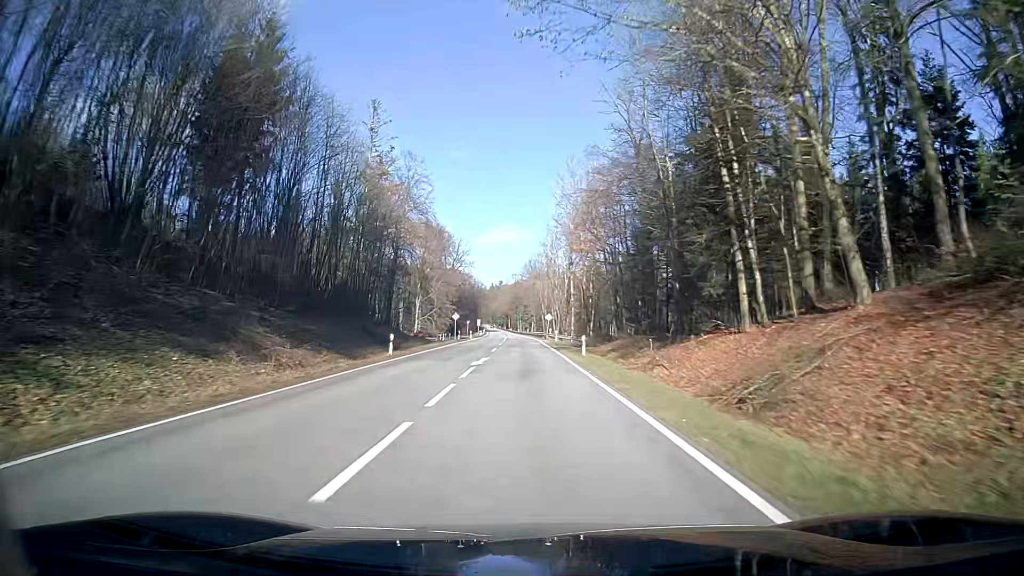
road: secondary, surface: asphalt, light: Day
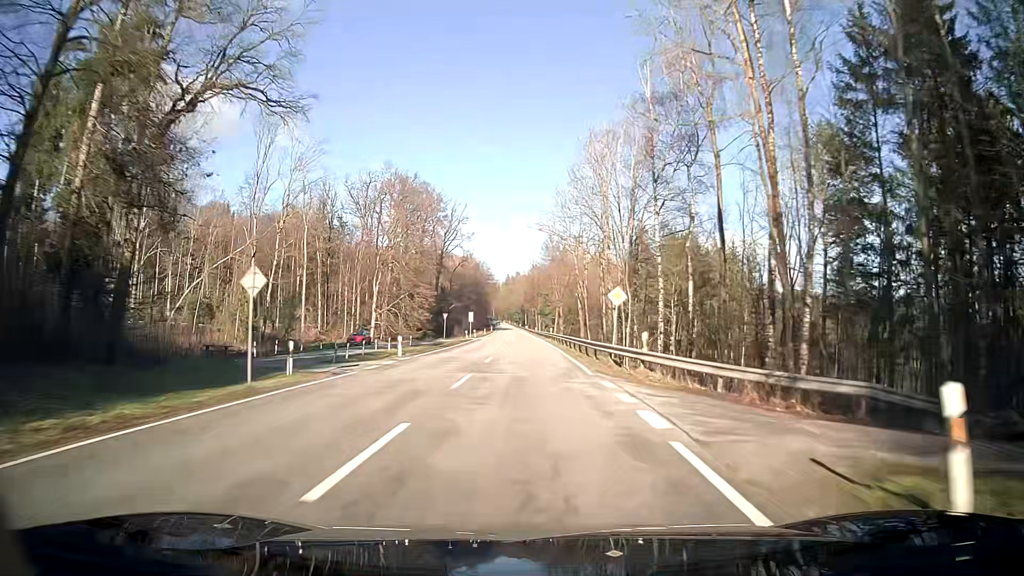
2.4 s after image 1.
(-0.6, +55.7) m; -1°
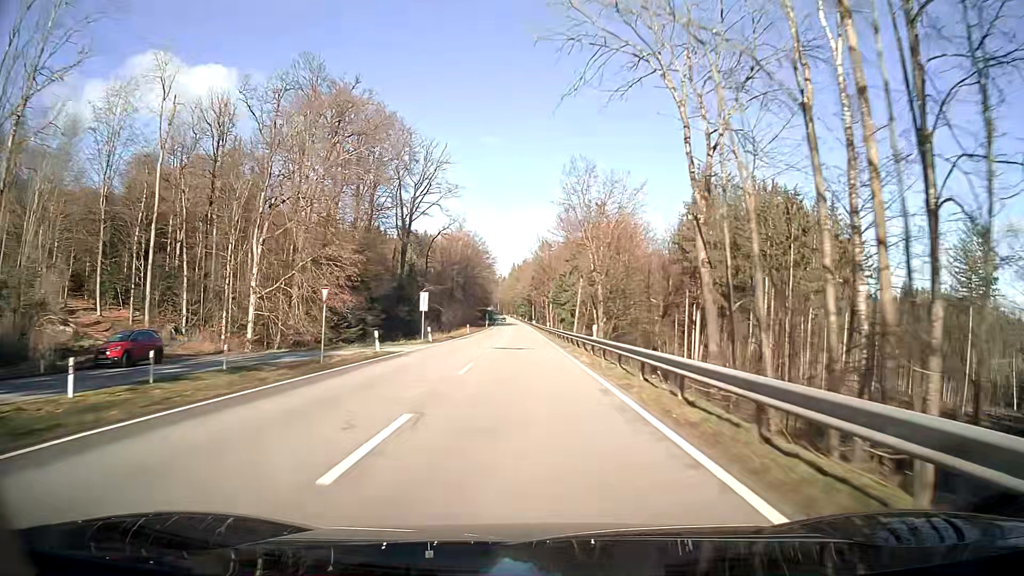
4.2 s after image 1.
(-0.2, +44.5) m; -1°
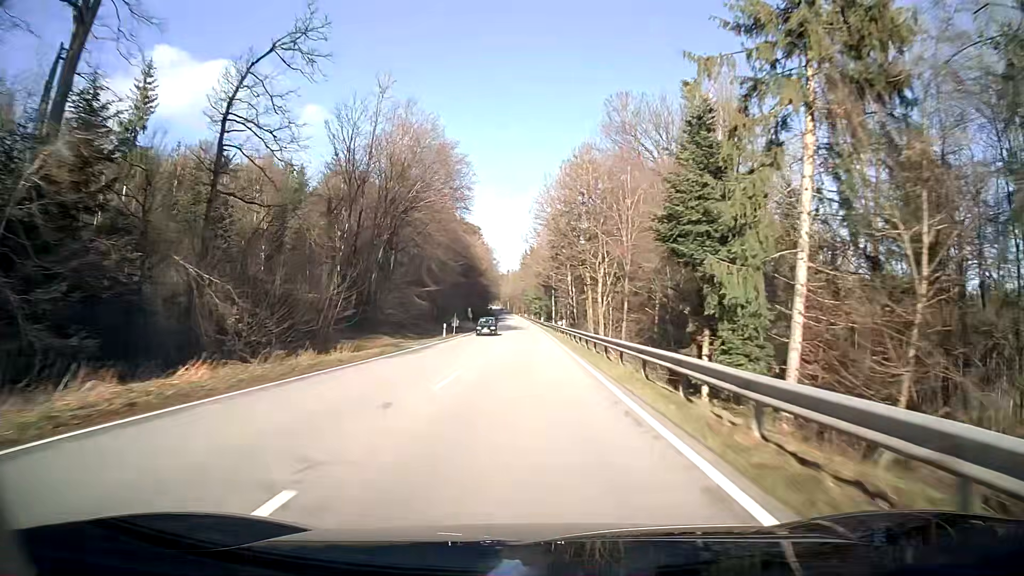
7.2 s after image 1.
(-0.9, +76.7) m; -1°
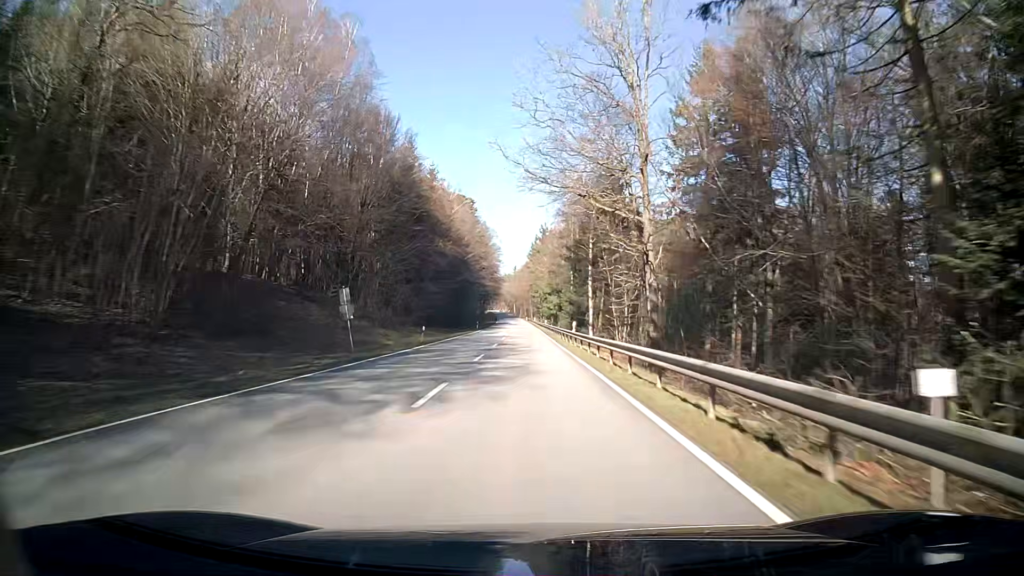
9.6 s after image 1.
(-0.5, +62.3) m; -1°
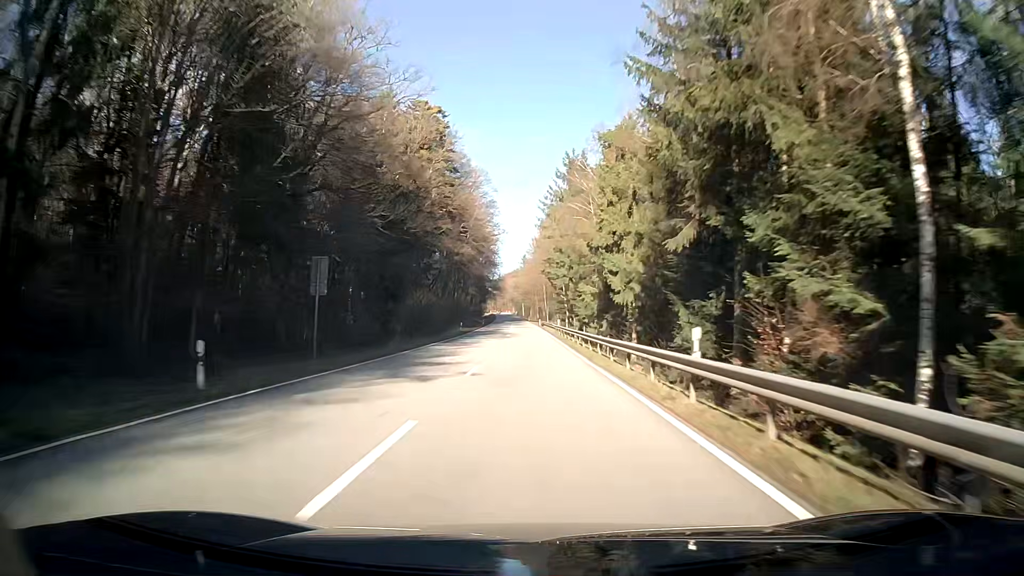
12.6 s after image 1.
(-0.7, +78.4) m; -1°
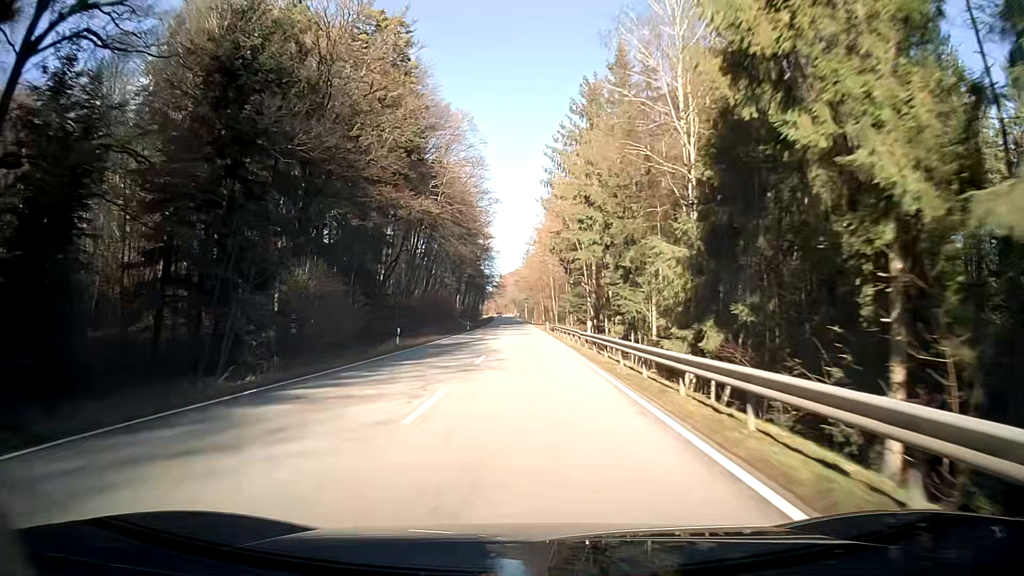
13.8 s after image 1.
(-0.5, +31.4) m; -2°
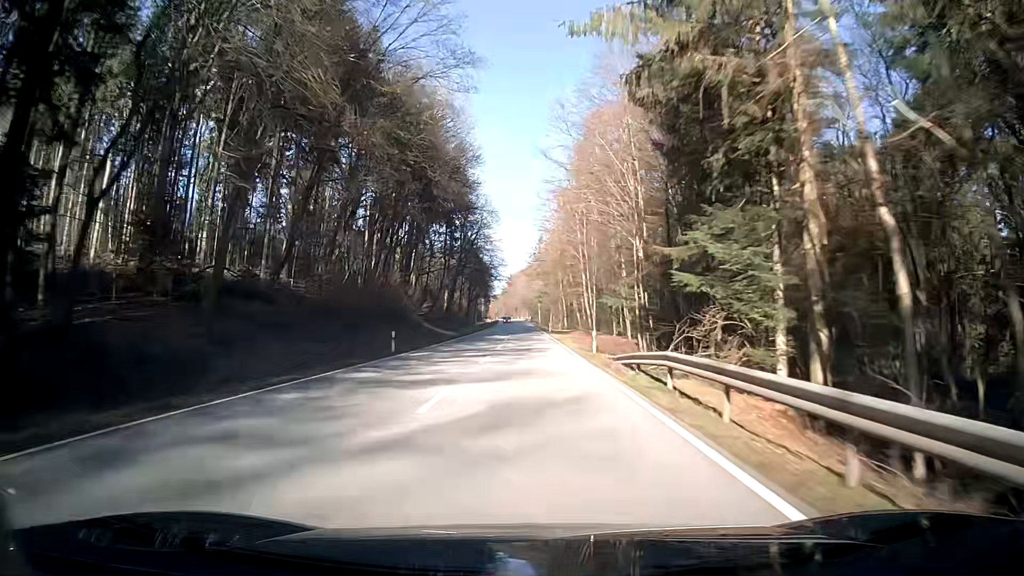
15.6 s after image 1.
(+0.4, +47.2) m; +1°
(0, +10) (0, +20) (0, +30) (0, +40) (0, +50) (0, +60) (0, +70) (-1, +80) (-1, +90) (-1, +100) m
